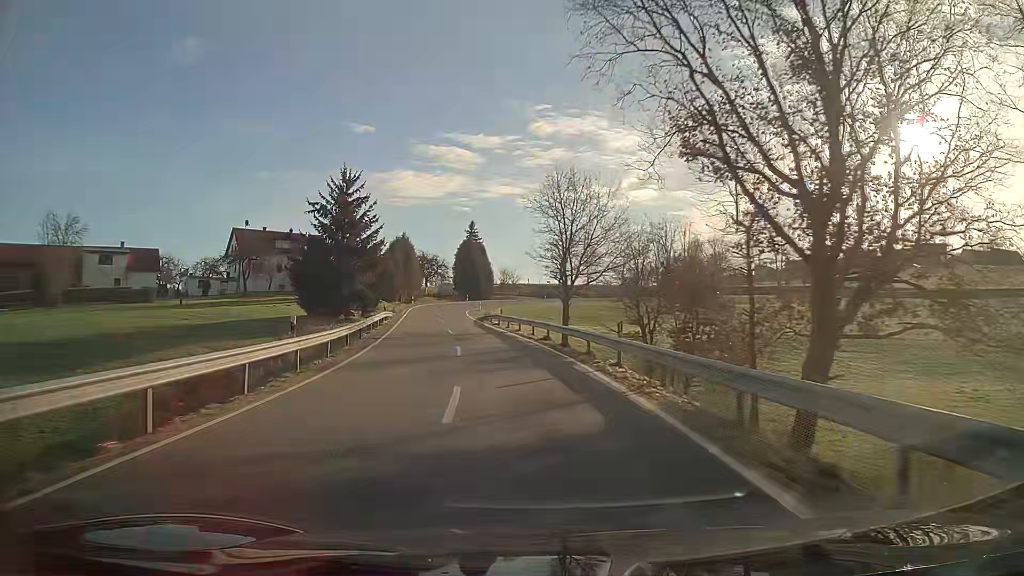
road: tertiary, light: Day
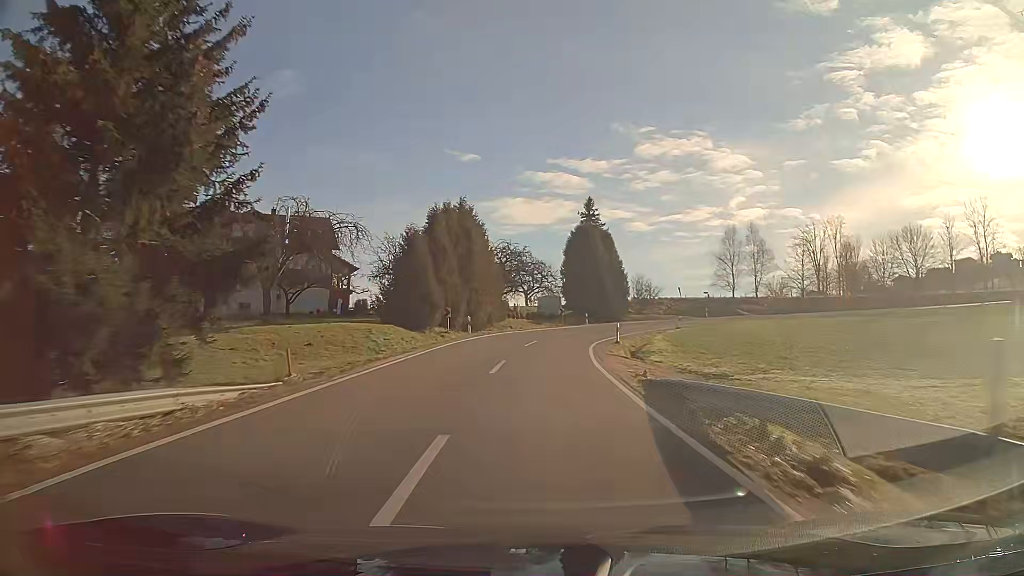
(-3.5, +40.5) m; -8°
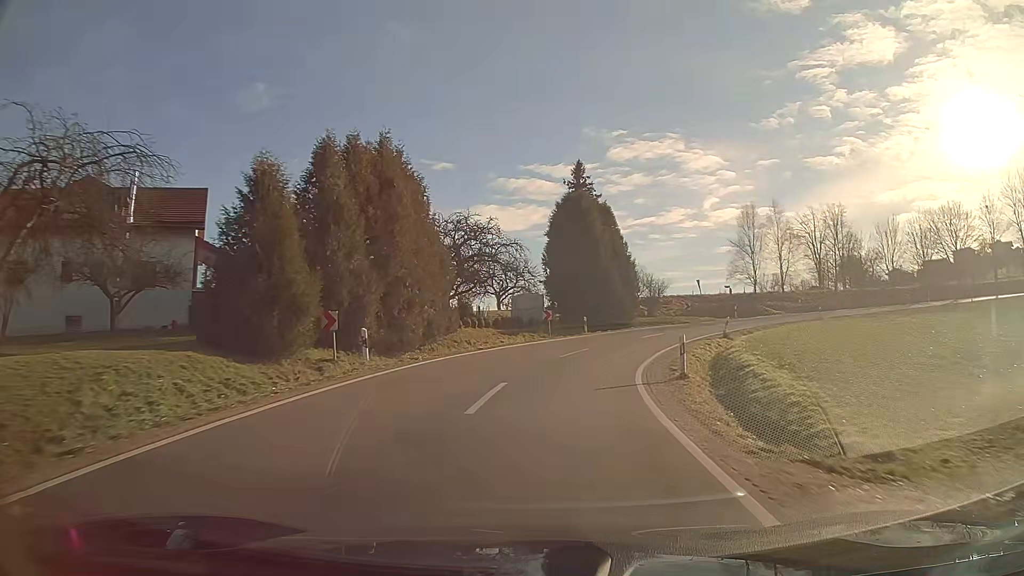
(+0.4, +17.9) m; +4°
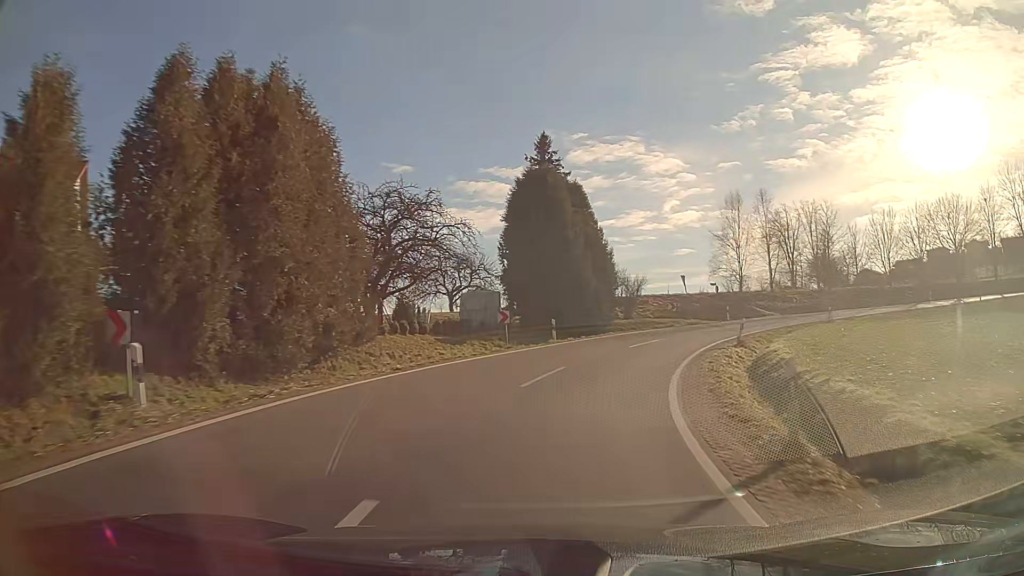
(+0.3, +8.5) m; +4°
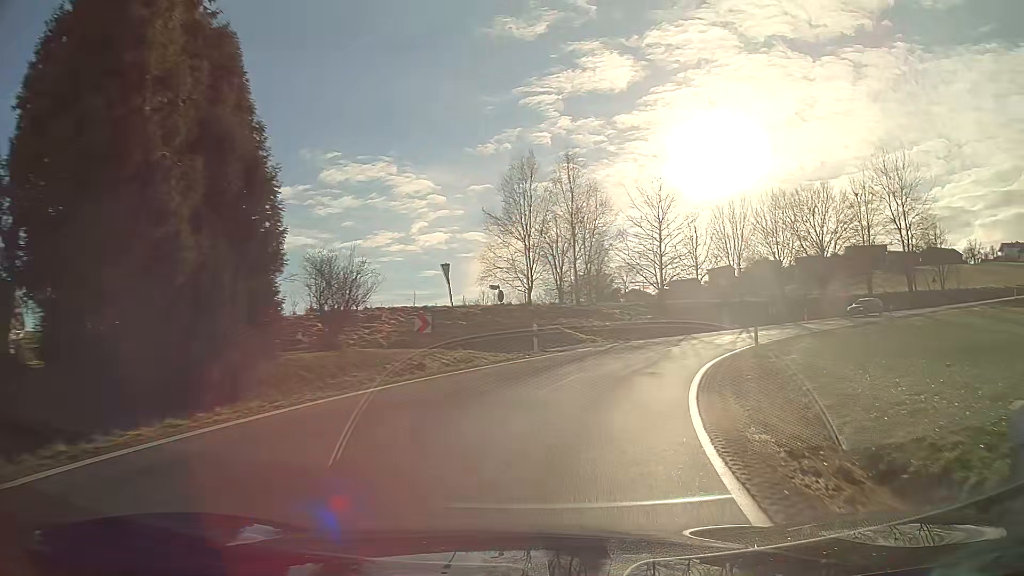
(+4.1, +23.2) m; +22°
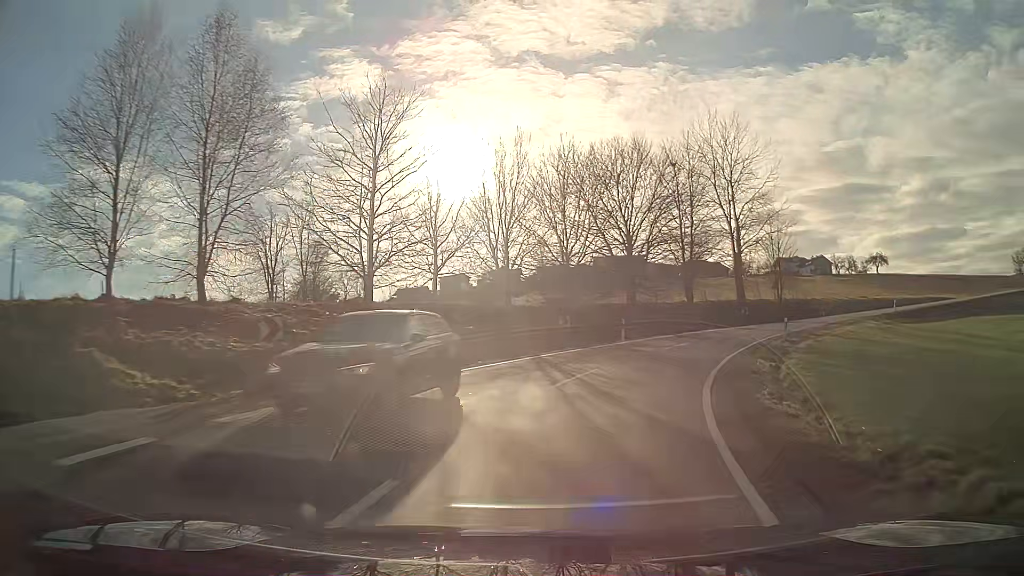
(+4.6, +21.7) m; +23°
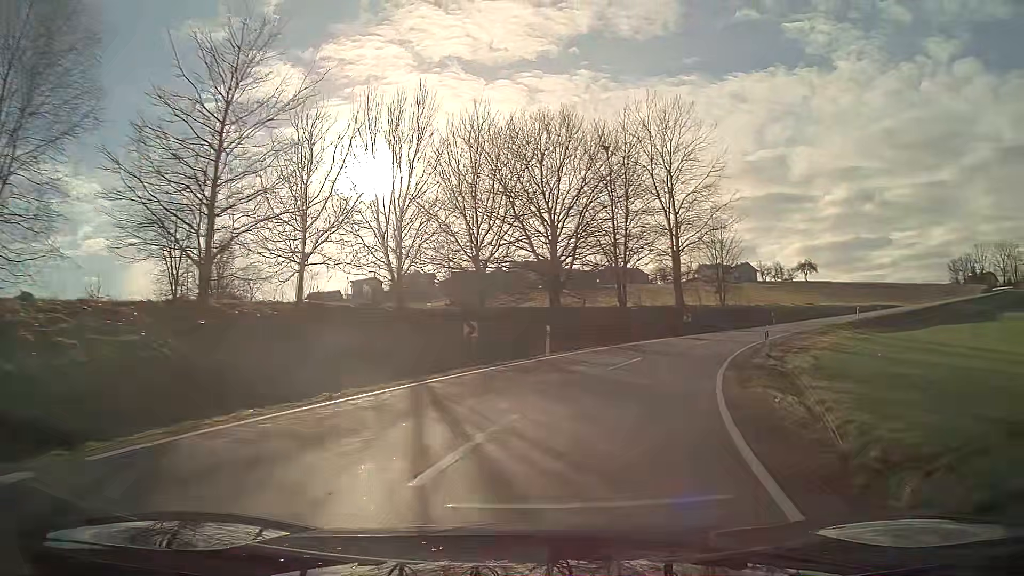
(+0.5, +7.5) m; +7°
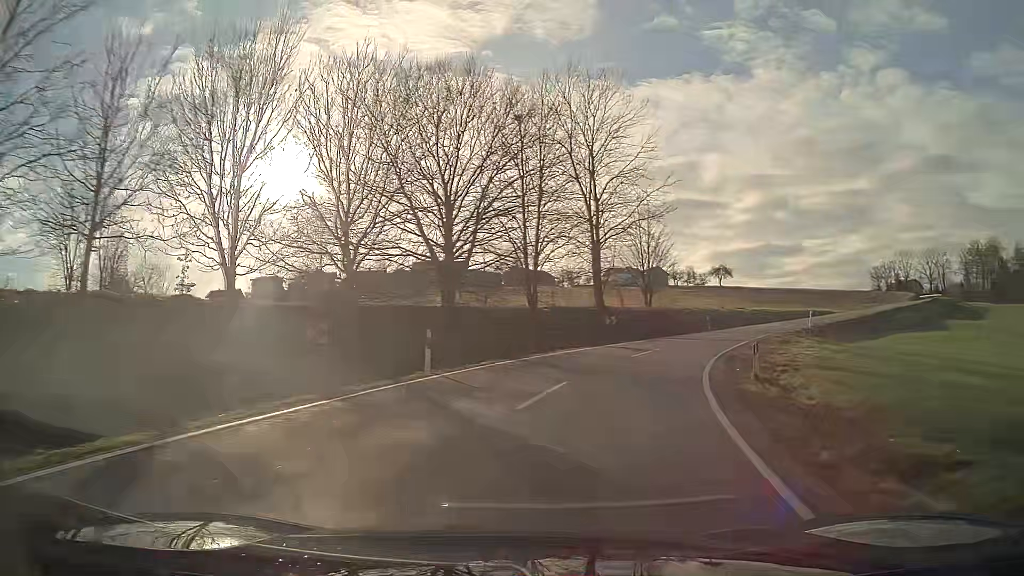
(+0.5, +7.5) m; +8°
